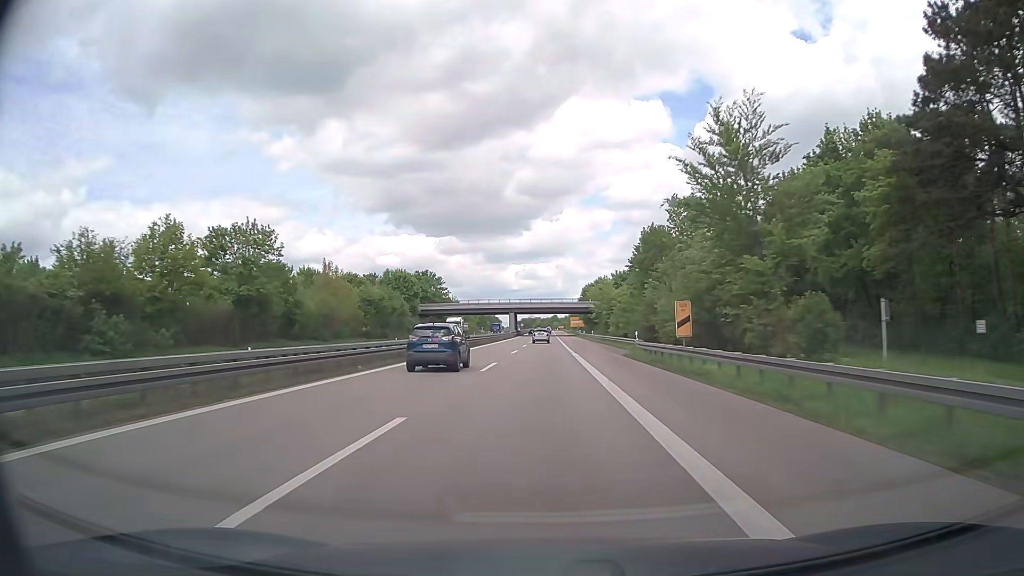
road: trunk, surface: asphalt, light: Day
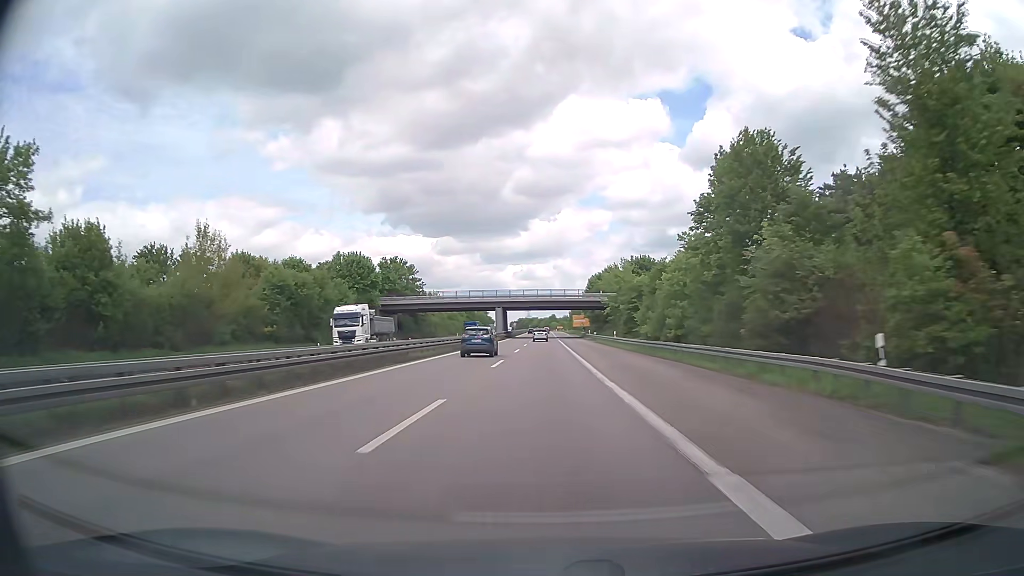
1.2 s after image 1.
(+0.1, +32.8) m; 0°
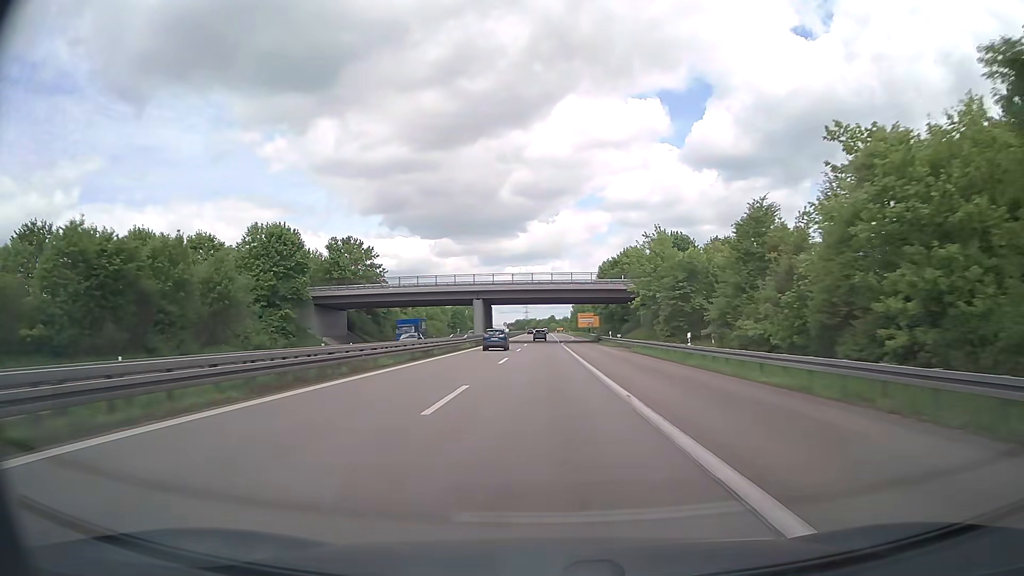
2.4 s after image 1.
(+0.1, +32.4) m; 0°
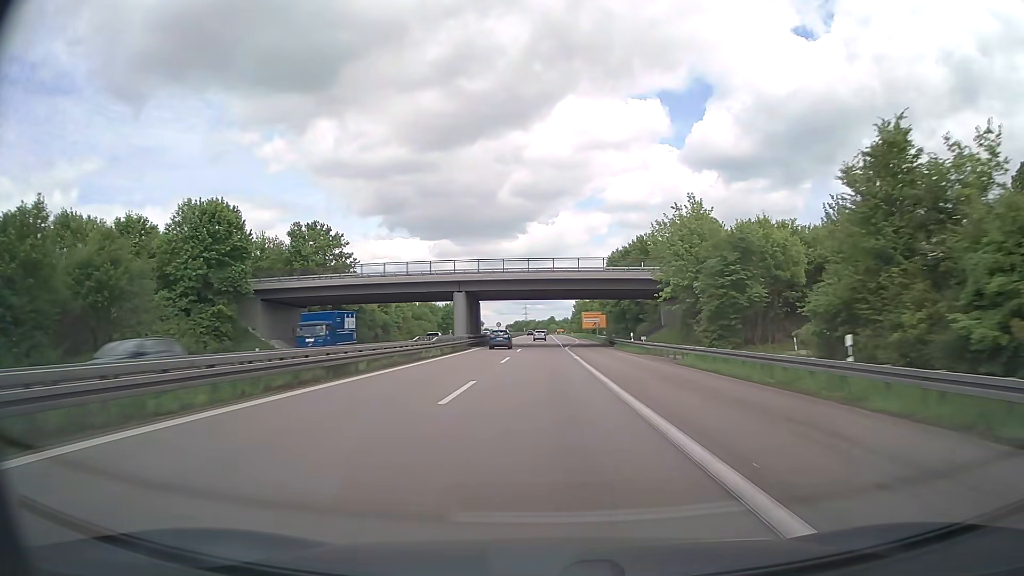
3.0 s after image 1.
(0.0, +16.2) m; 0°
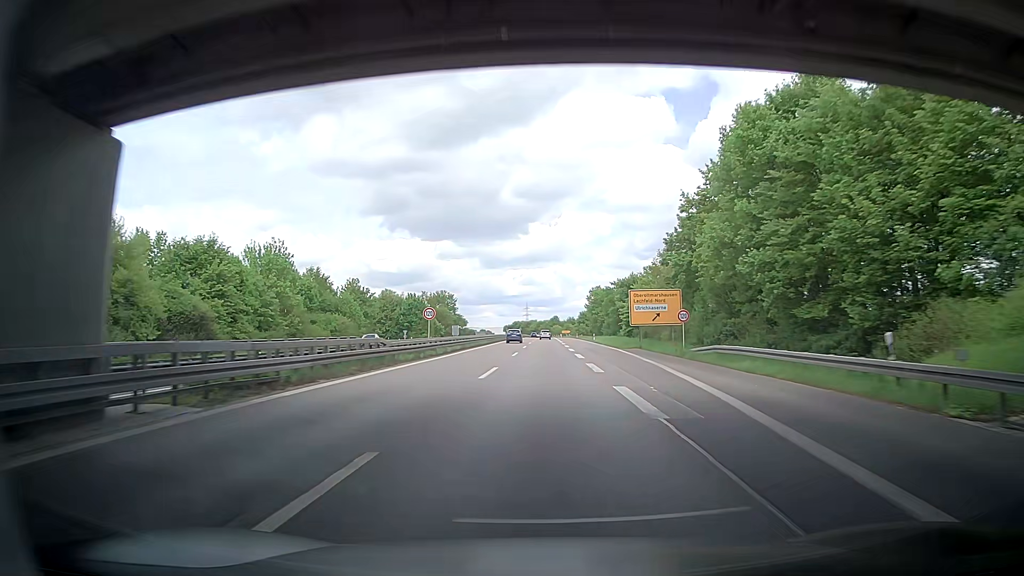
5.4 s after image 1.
(0.0, +65.3) m; +1°
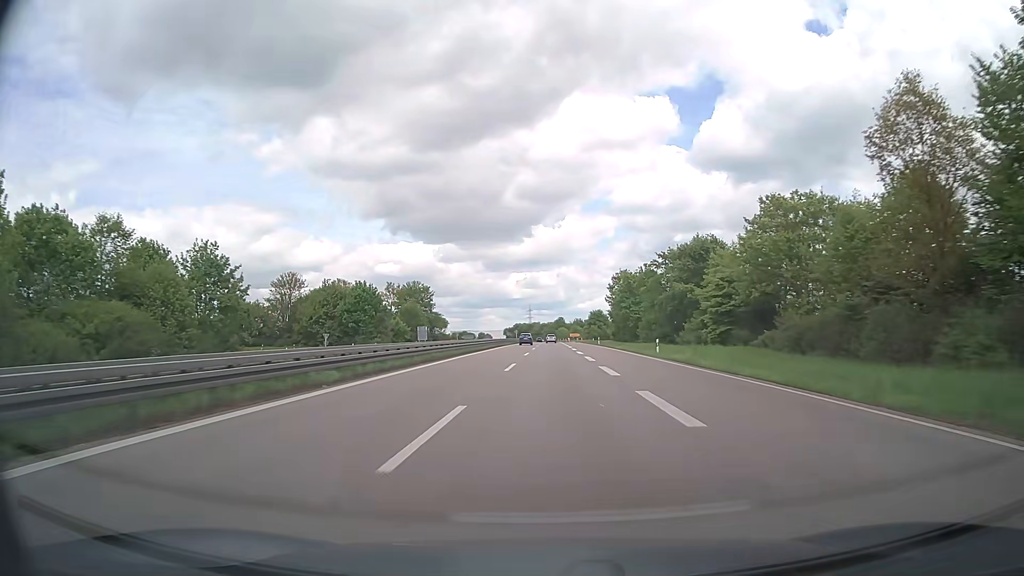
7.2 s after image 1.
(-0.3, +49.0) m; -1°
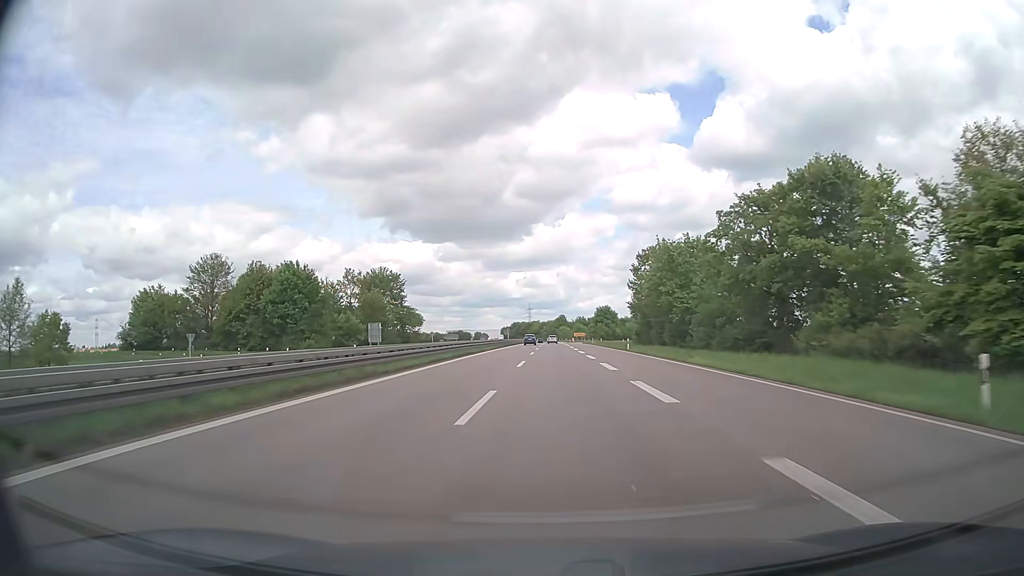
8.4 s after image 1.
(+0.1, +32.6) m; 0°
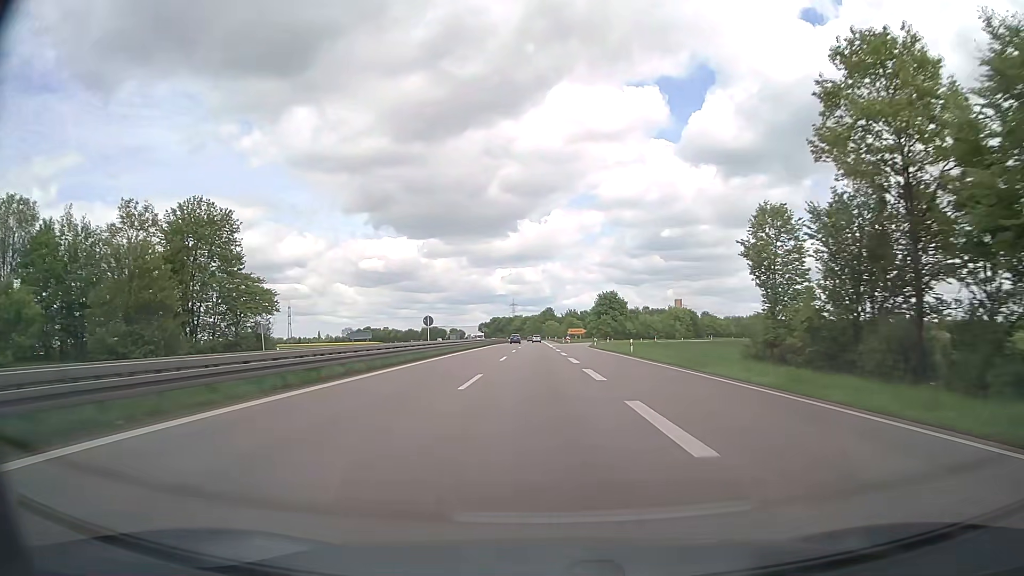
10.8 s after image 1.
(+1.0, +65.8) m; +1°
(0, +10) (0, +20) (0, +30) (0, +40) (0, +50) (0, +60) (-1, +70) (-1, +80) (-1, +90) (-1, +100) m
